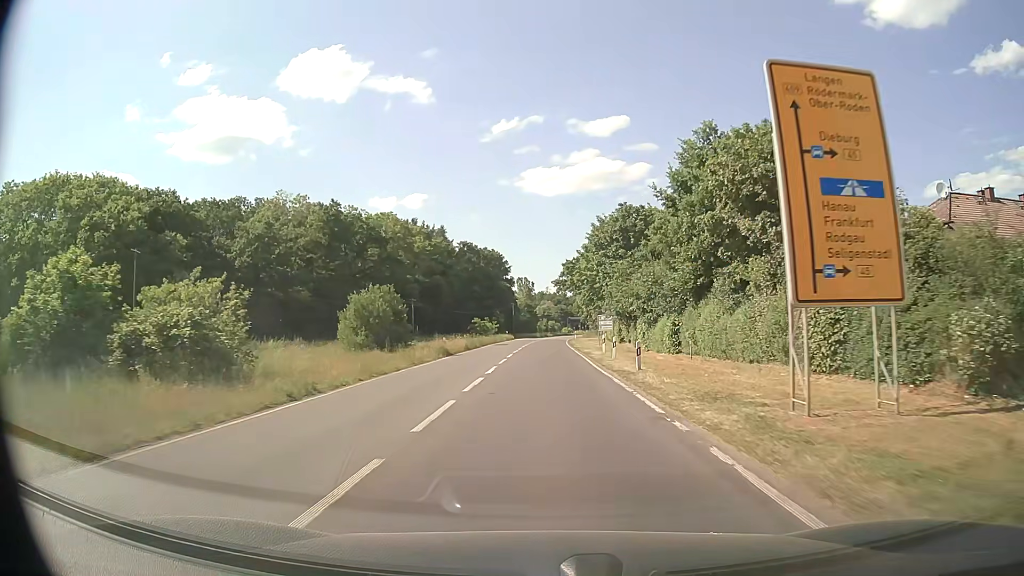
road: secondary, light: Day
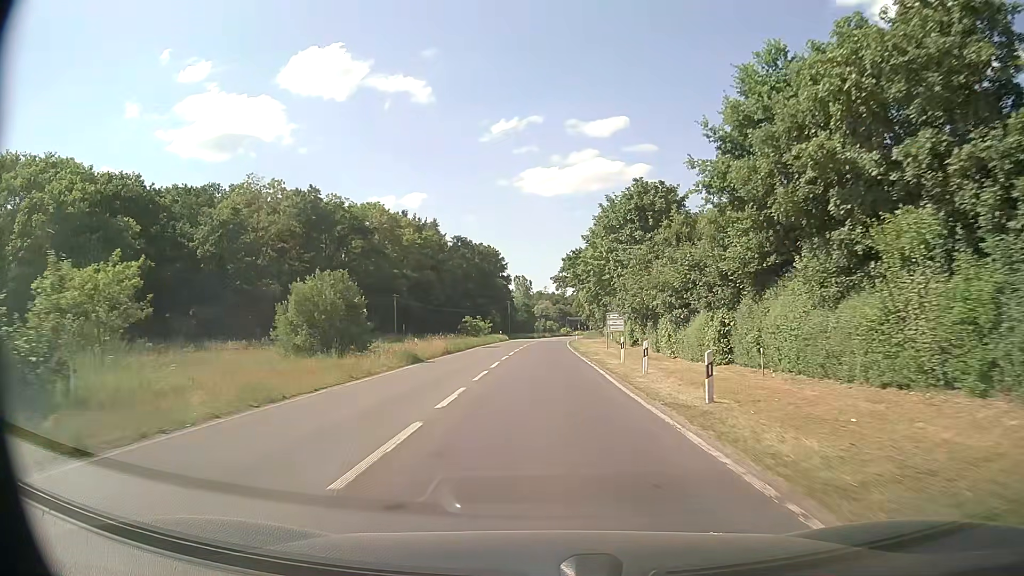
(0.0, +9.3) m; 0°
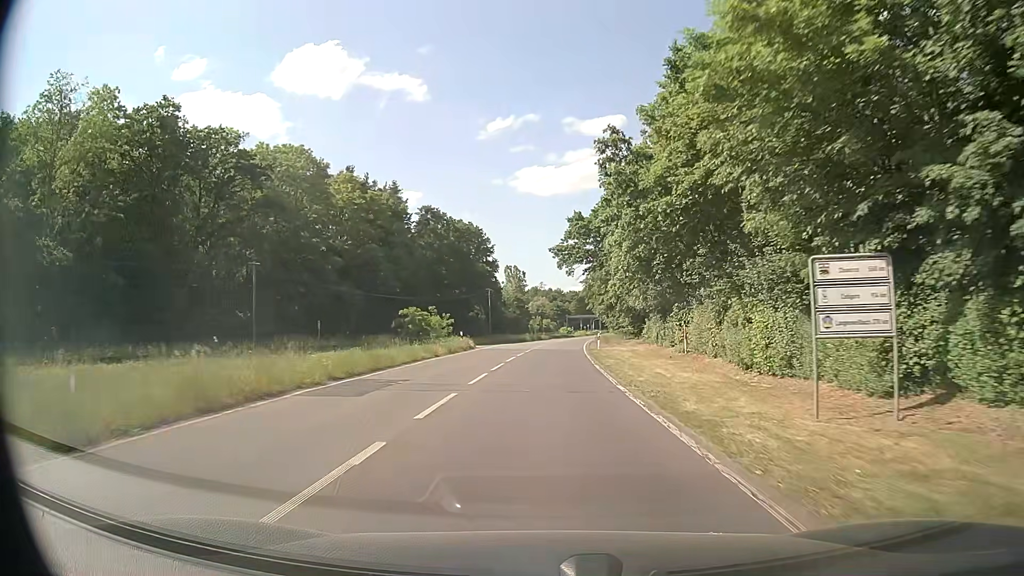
(+0.2, +37.7) m; 0°
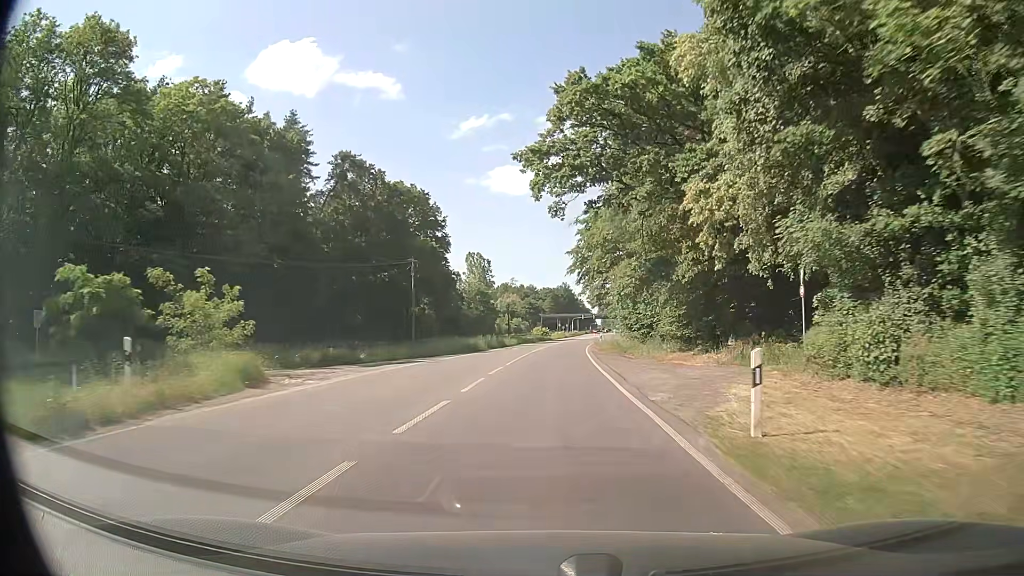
(+0.6, +37.5) m; +2°
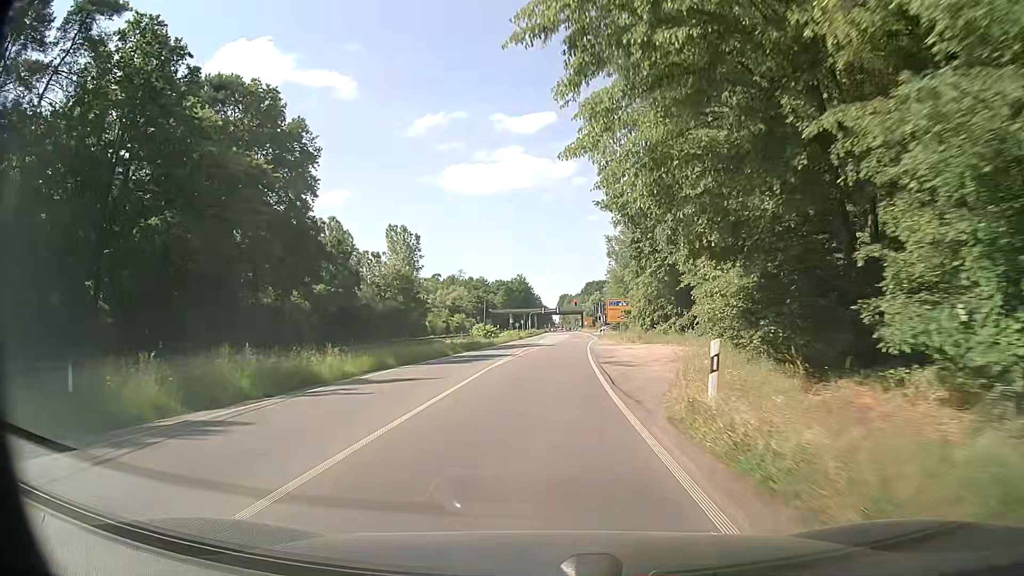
(+1.4, +47.3) m; +3°
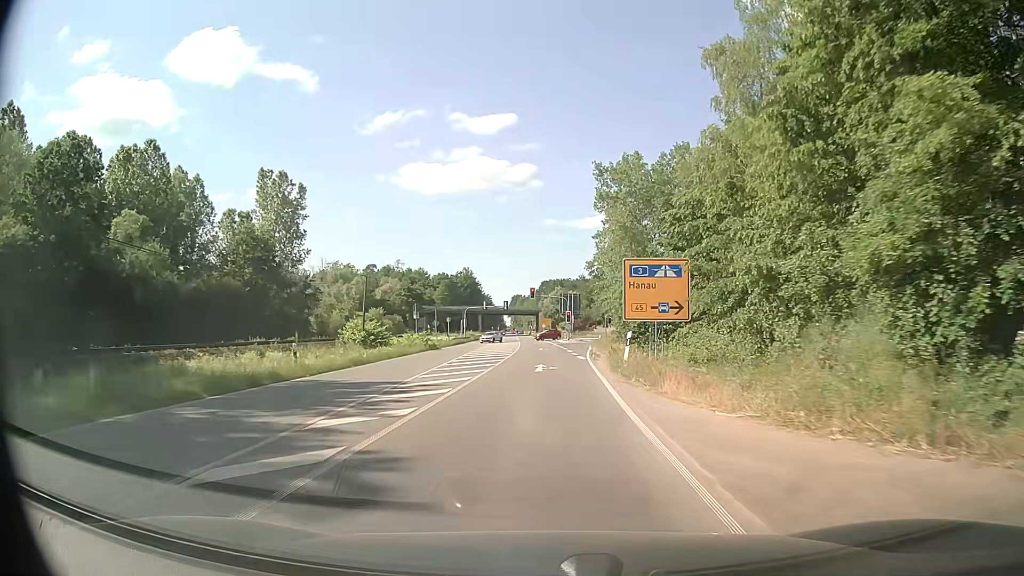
(+1.8, +45.9) m; +4°
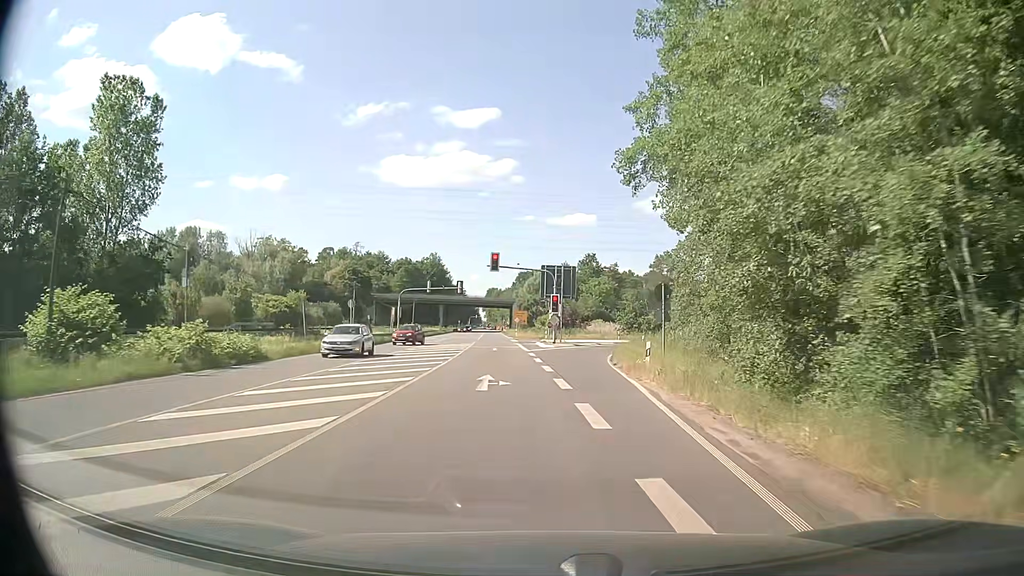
(+0.4, +34.4) m; +2°
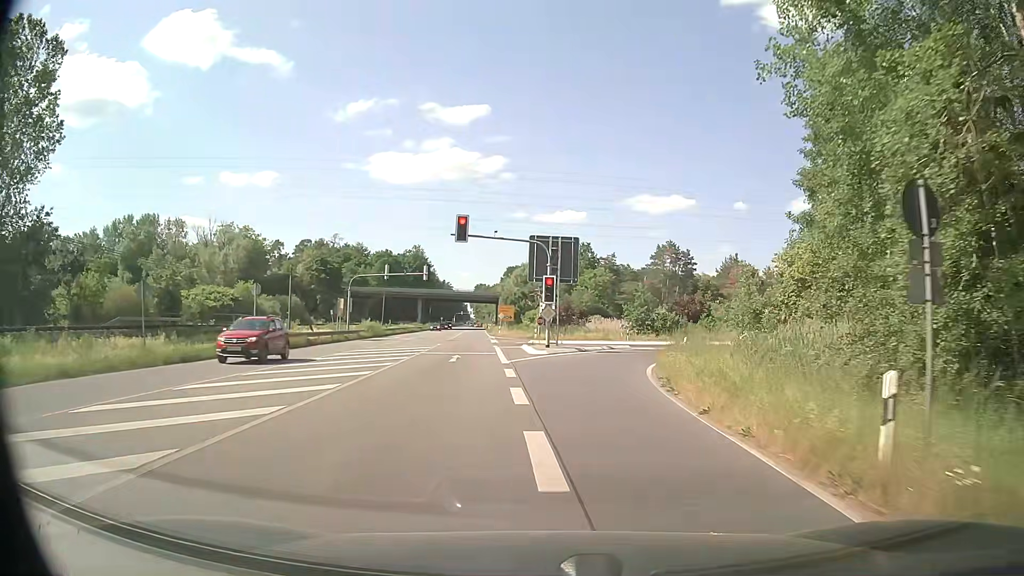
(+0.1, +15.4) m; +1°
(0, +10) (+1, +20) (+4, +30) (+9, +38) (+17, +44) (+26, +48) (+36, +51) (+45, +52) (+55, +54) (+65, +55) m
